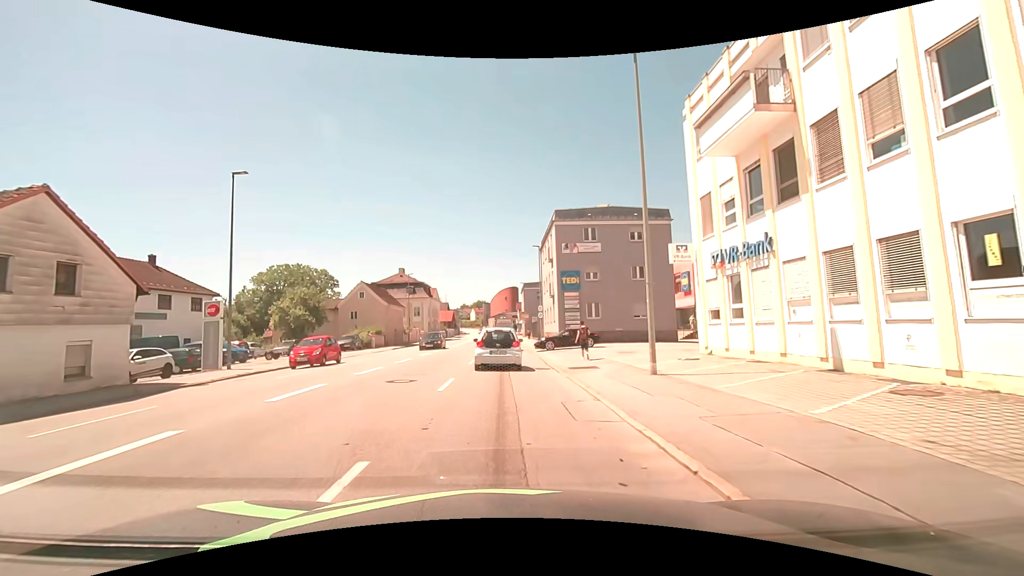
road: tertiary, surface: asphalt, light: Day
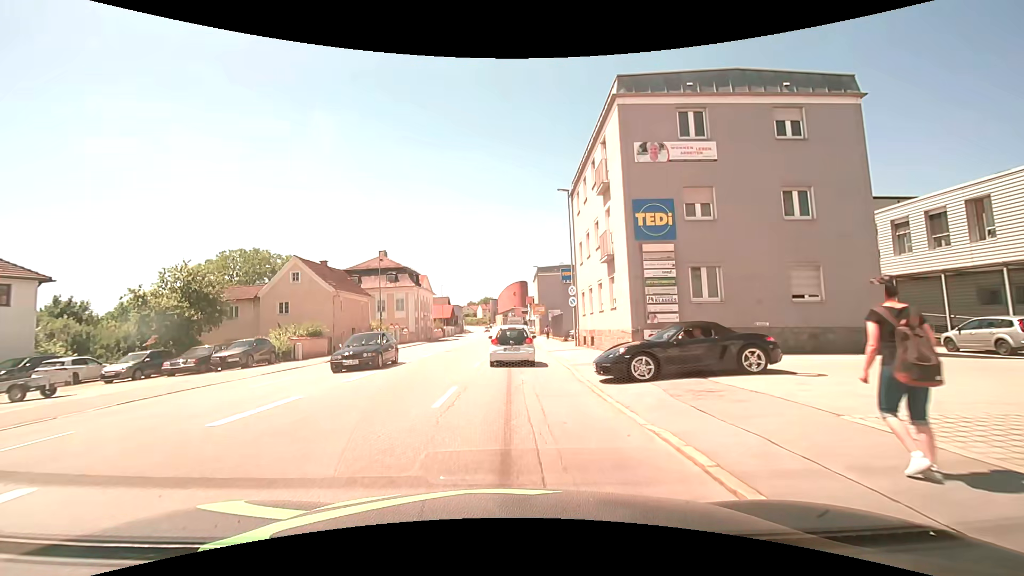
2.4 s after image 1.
(-0.2, +20.6) m; 0°
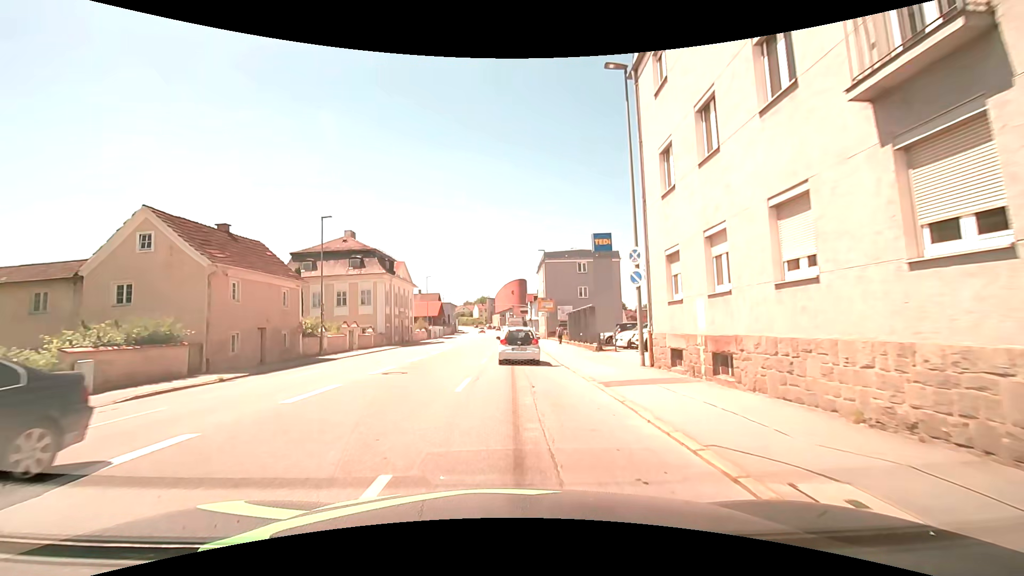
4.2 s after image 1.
(-0.5, +16.0) m; -1°
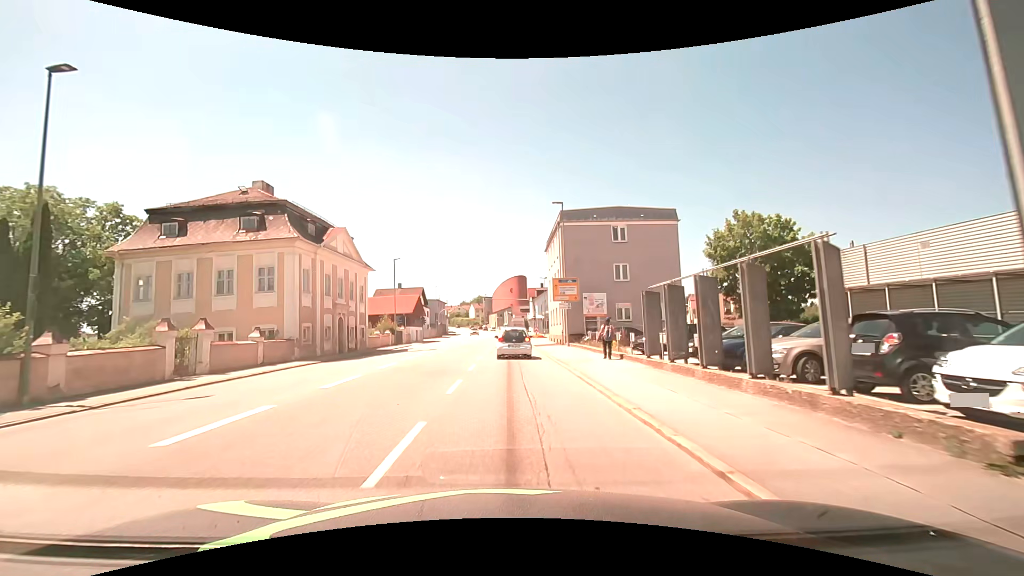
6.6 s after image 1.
(+0.1, +21.6) m; +1°
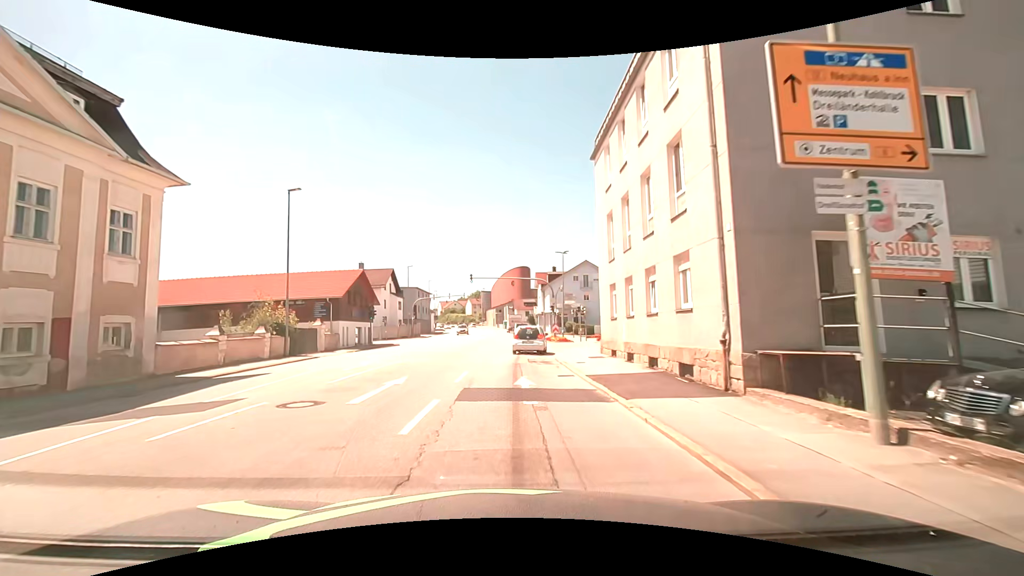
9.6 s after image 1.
(-0.2, +28.8) m; -1°
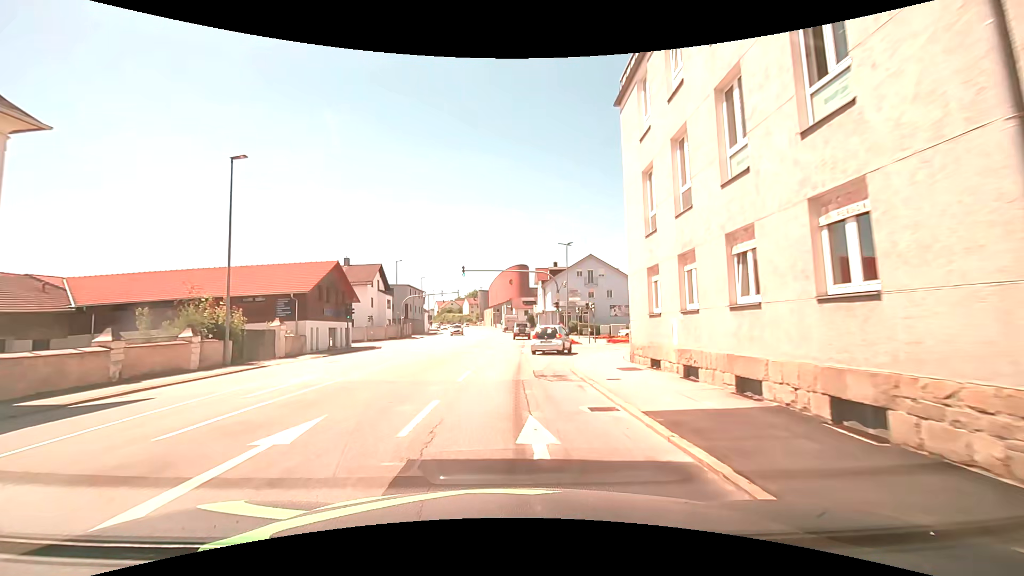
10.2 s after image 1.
(0.0, +6.0) m; 0°
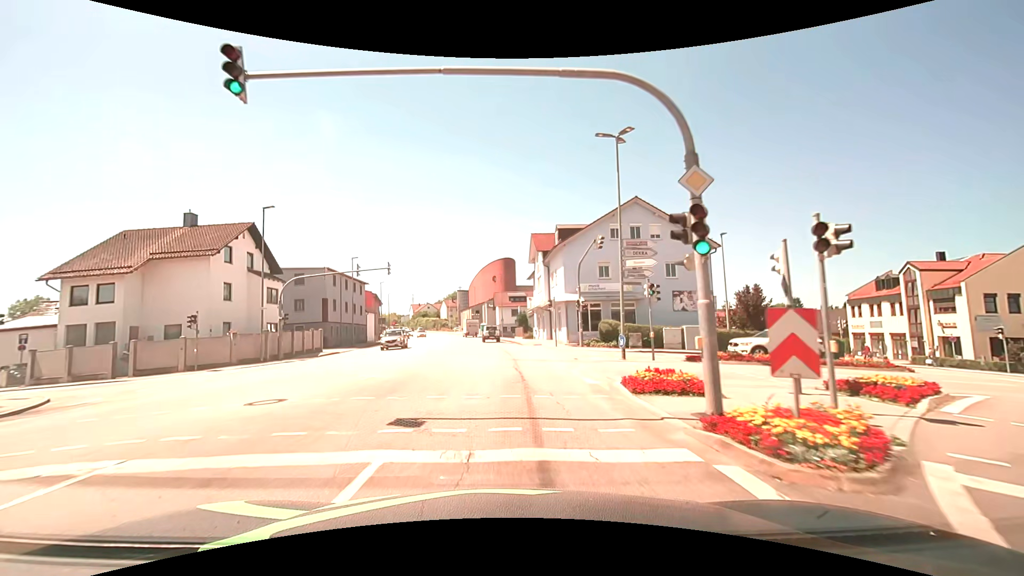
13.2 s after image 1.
(+0.6, +32.0) m; +2°
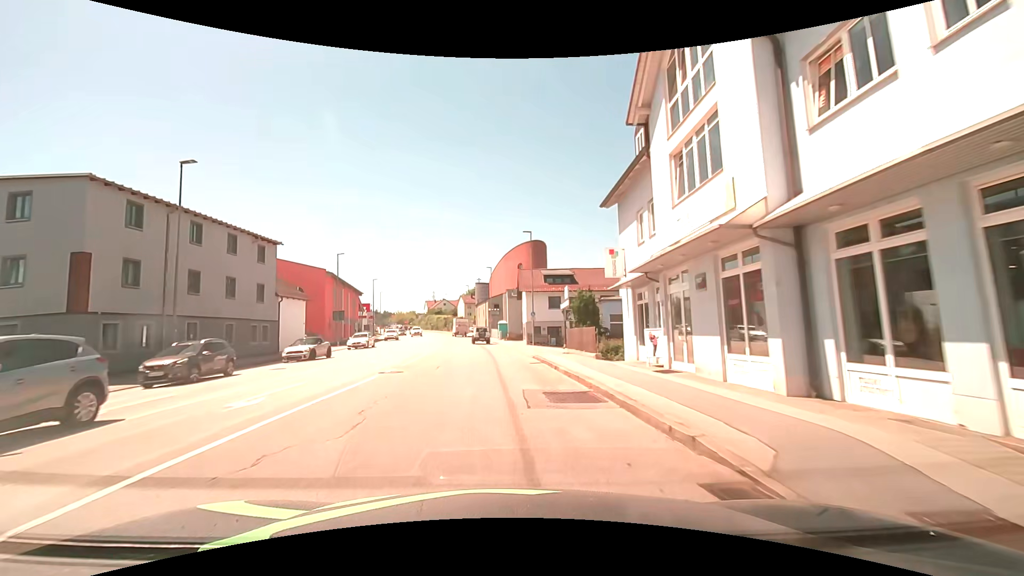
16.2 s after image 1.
(-1.0, +34.7) m; -4°
(0, +10) (0, +20) (-1, +30) (-1, +40) (-2, +50) (-3, +60) (-5, +70) (-6, +80) (-8, +90) (-10, +99) m
